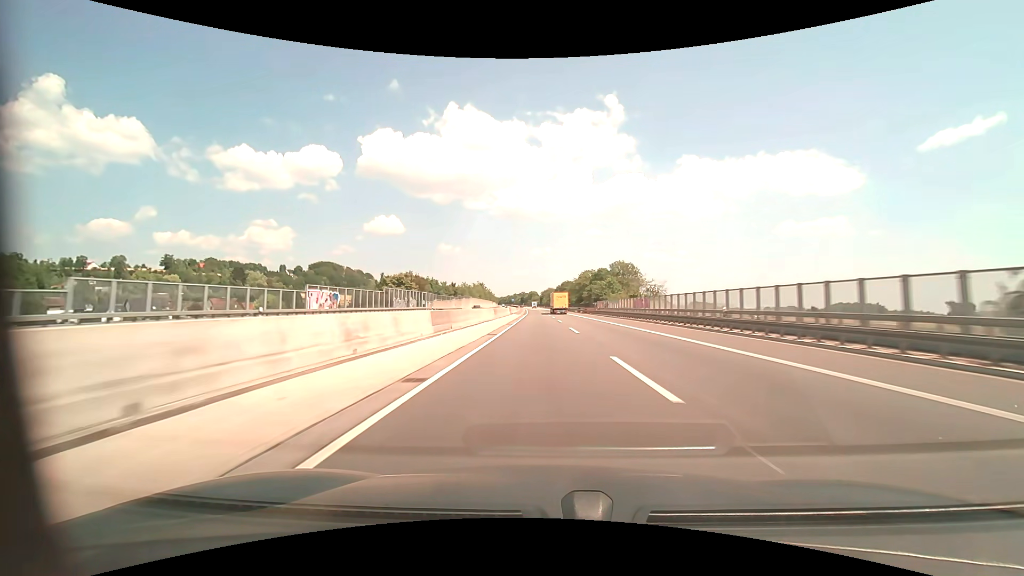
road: motorway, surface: asphalt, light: Day
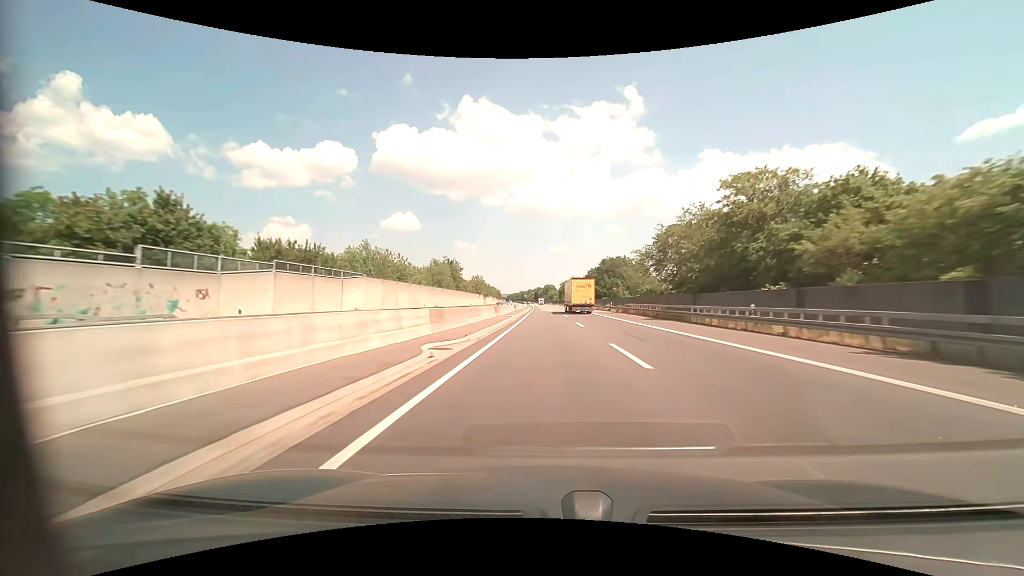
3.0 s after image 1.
(-2.0, +103.1) m; -2°
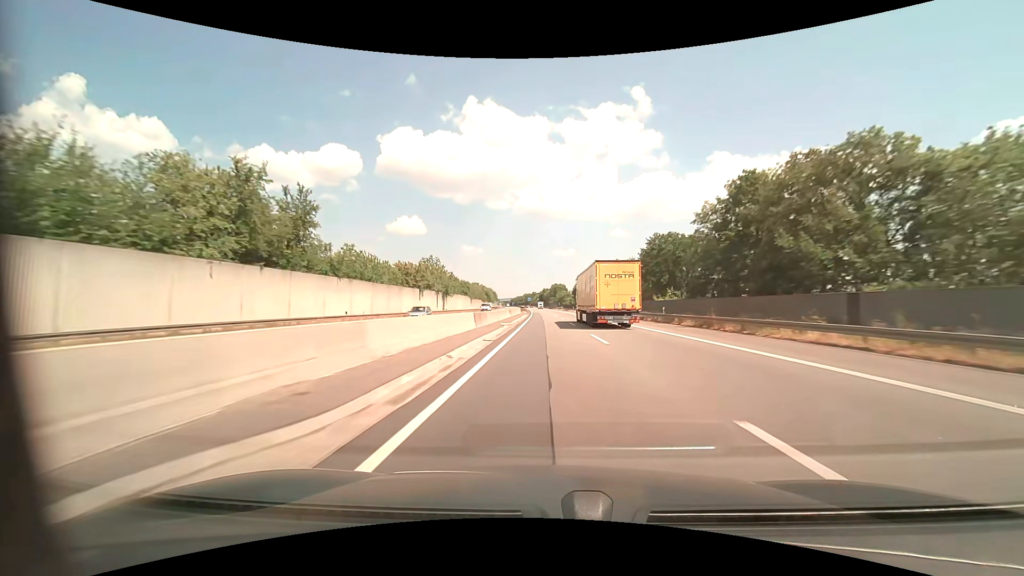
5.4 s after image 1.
(-0.6, +82.7) m; -1°
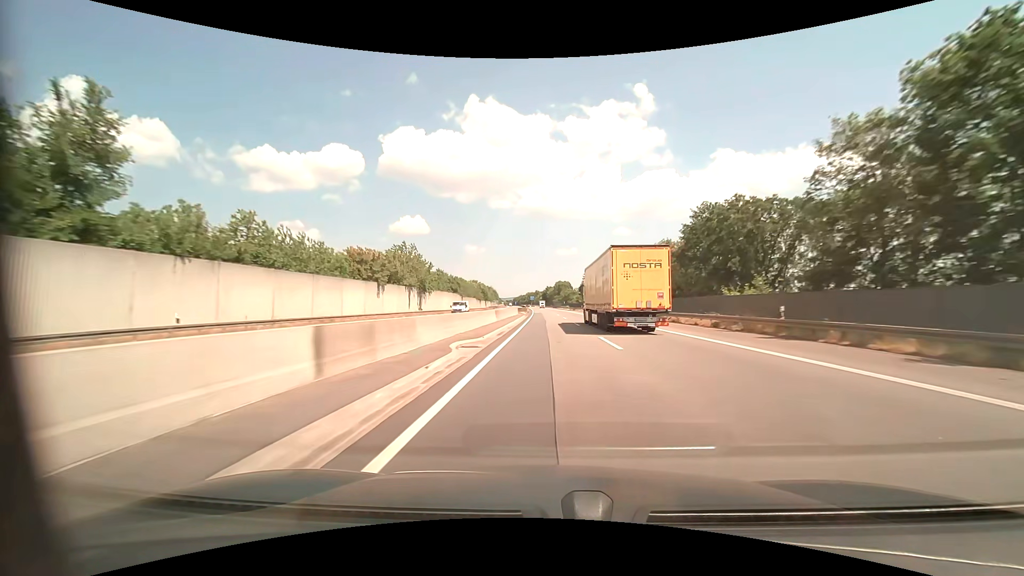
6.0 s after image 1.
(0.0, +20.7) m; 0°
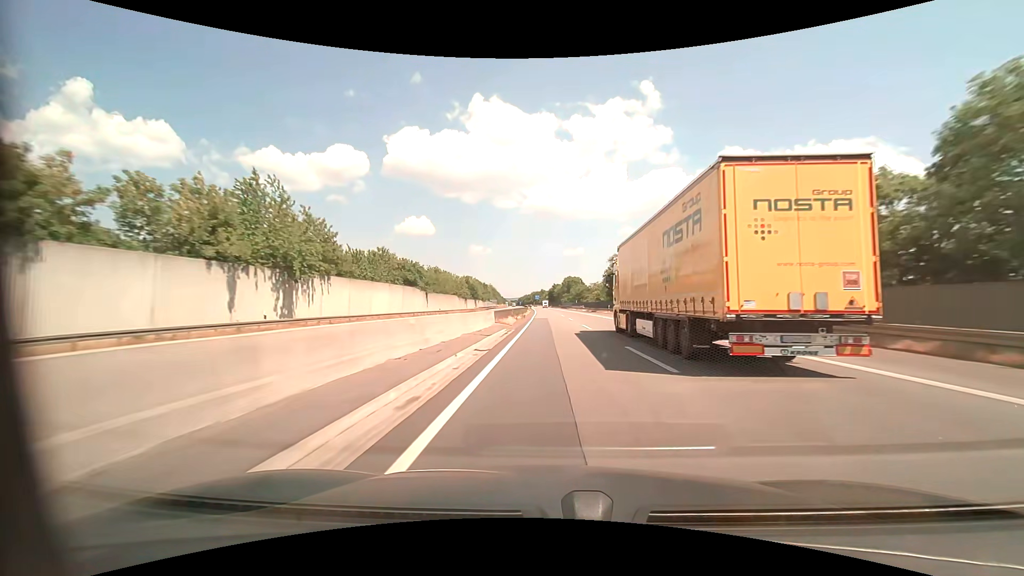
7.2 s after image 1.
(-0.4, +41.5) m; -1°
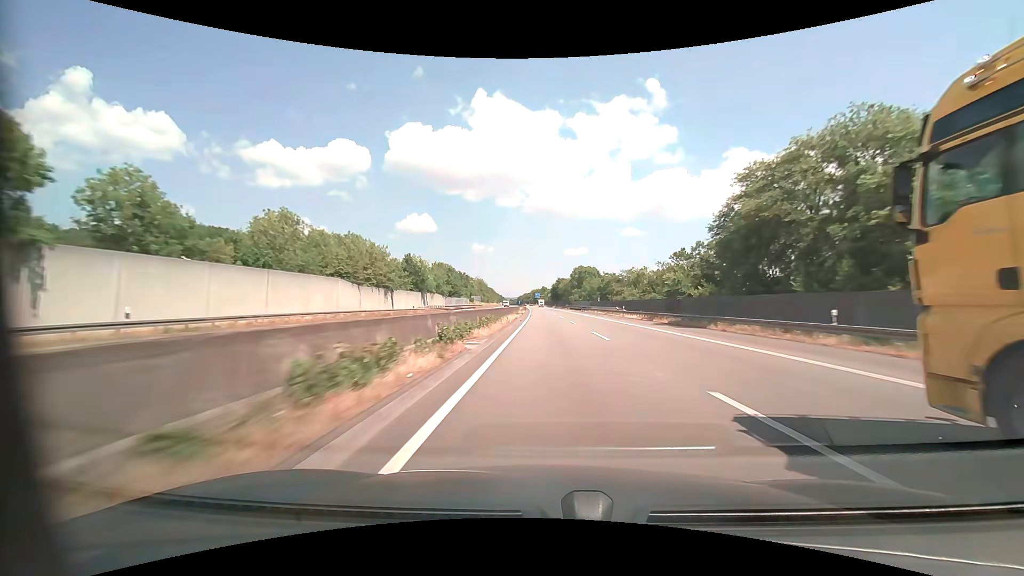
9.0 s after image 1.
(-0.2, +62.2) m; 0°
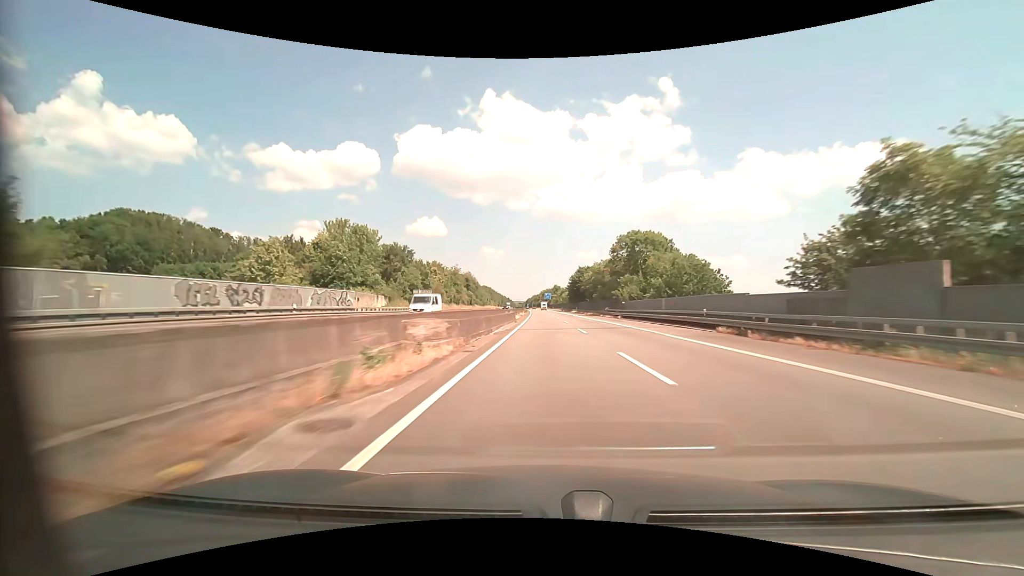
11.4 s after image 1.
(-0.5, +83.0) m; -1°
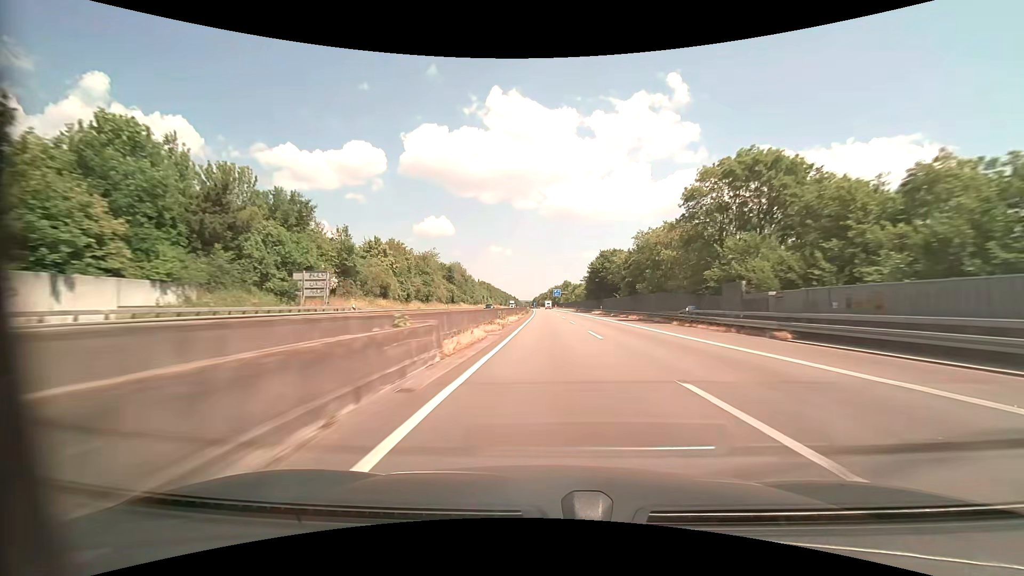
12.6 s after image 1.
(-0.3, +41.5) m; -1°
(0, +10) (0, +20) (0, +30) (0, +40) (-1, +50) (-1, +60) (-1, +70) (-1, +80) (-1, +90) (-1, +100) m
